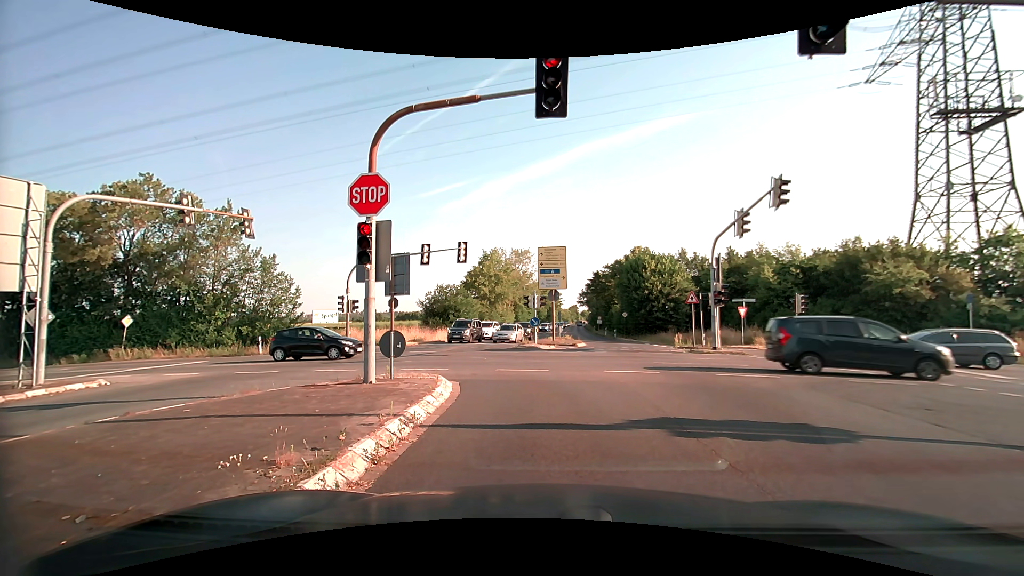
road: secondary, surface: asphalt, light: Day
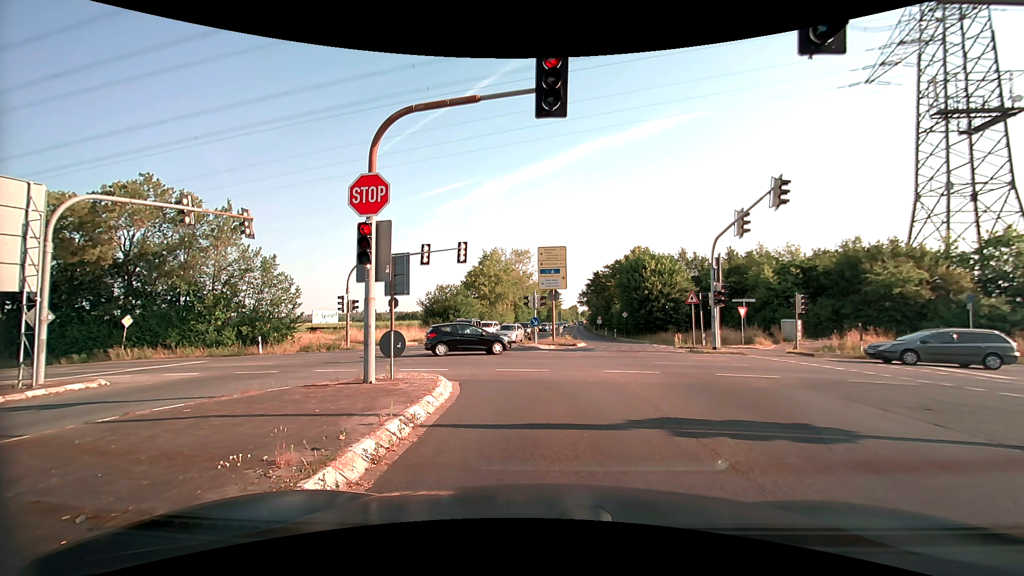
(0.0, 0.0) m; 0°
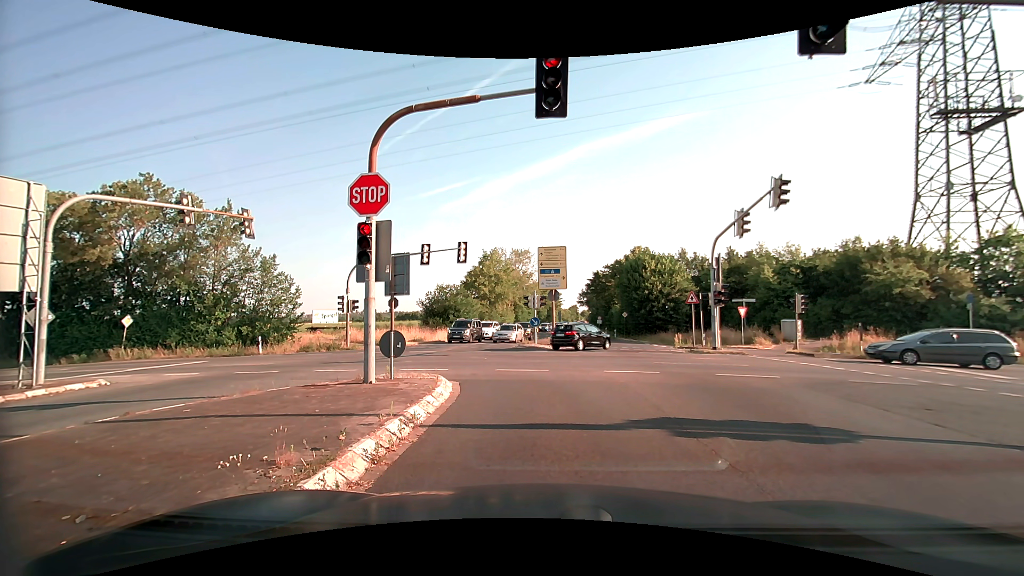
(0.0, 0.0) m; 0°
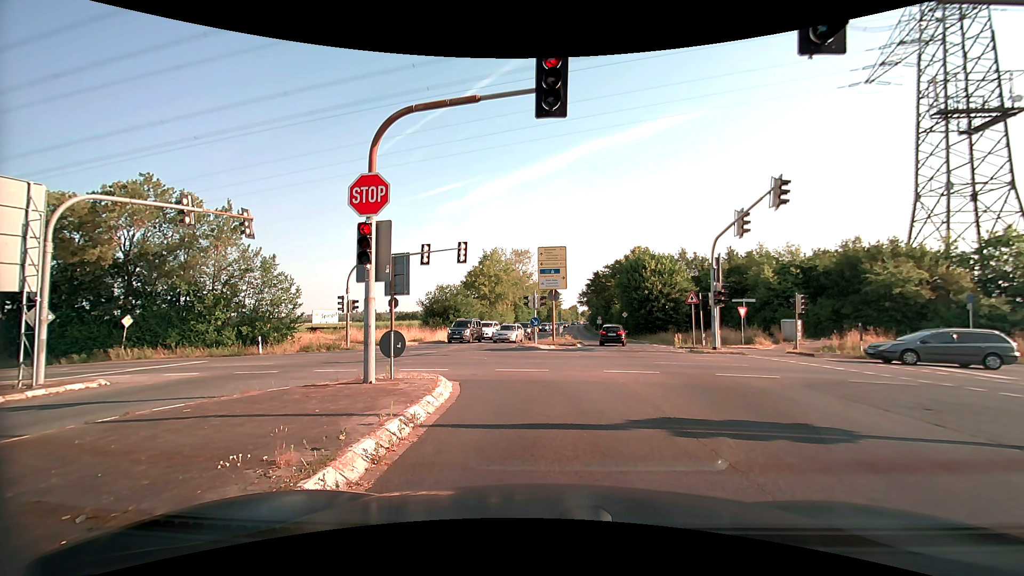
(0.0, 0.0) m; 0°
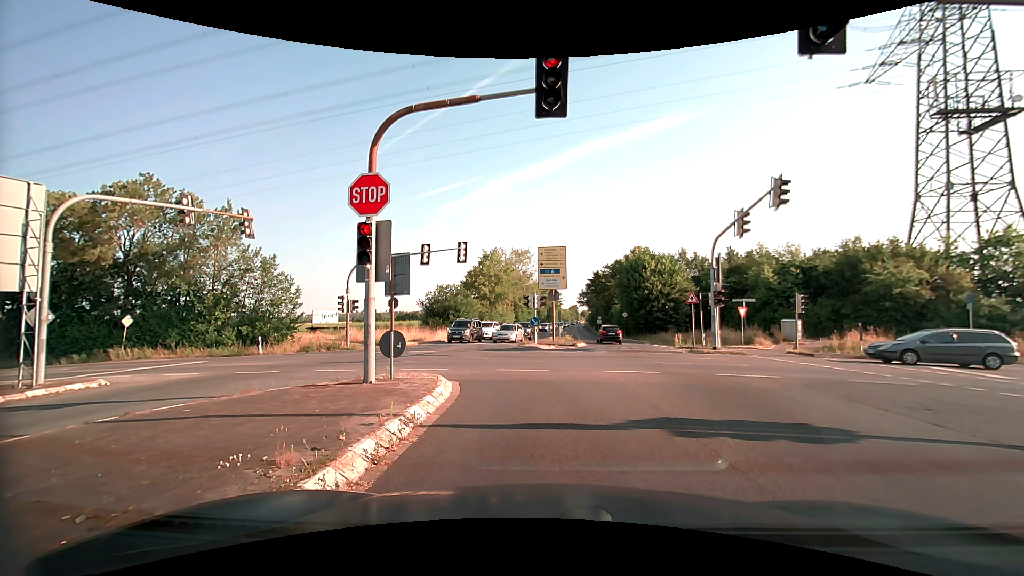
(0.0, 0.0) m; 0°
